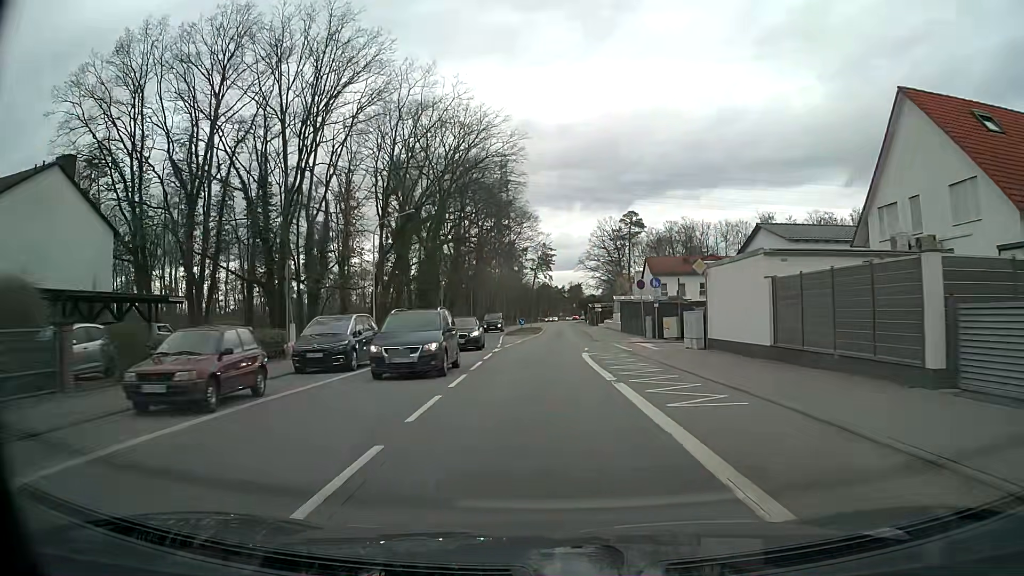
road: primary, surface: asphalt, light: Day
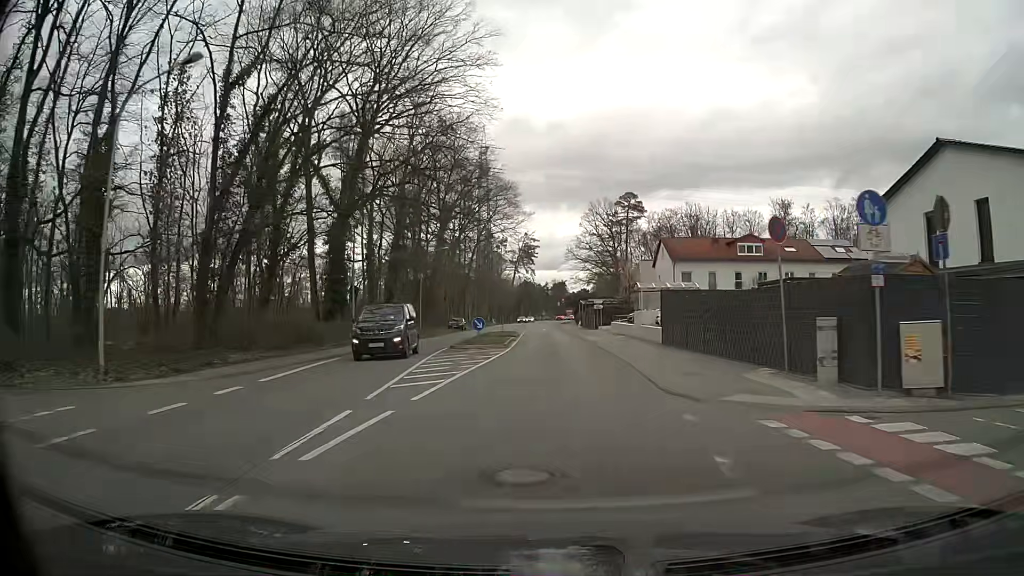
(+0.2, +24.9) m; +1°
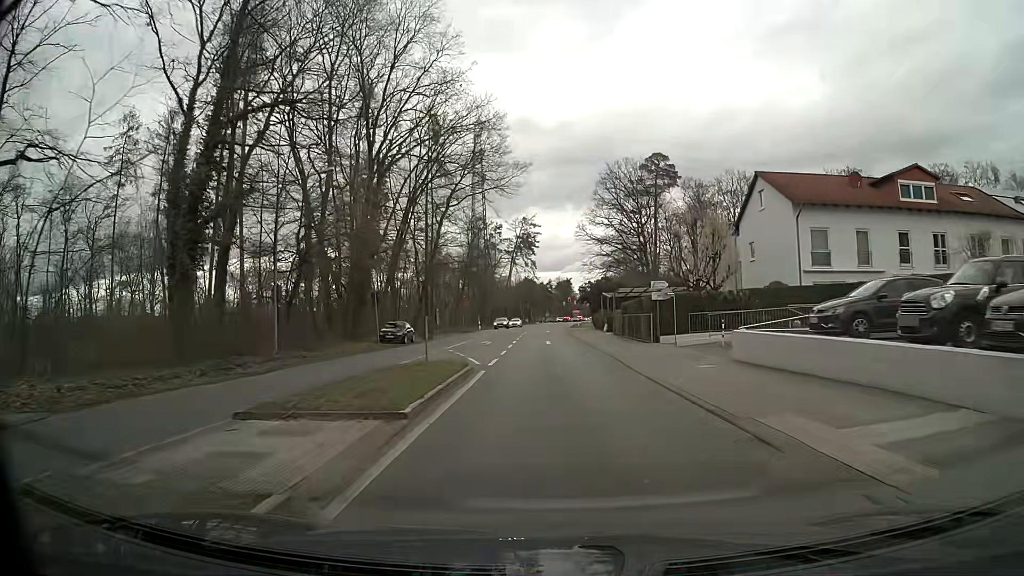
(+0.1, +33.6) m; 0°
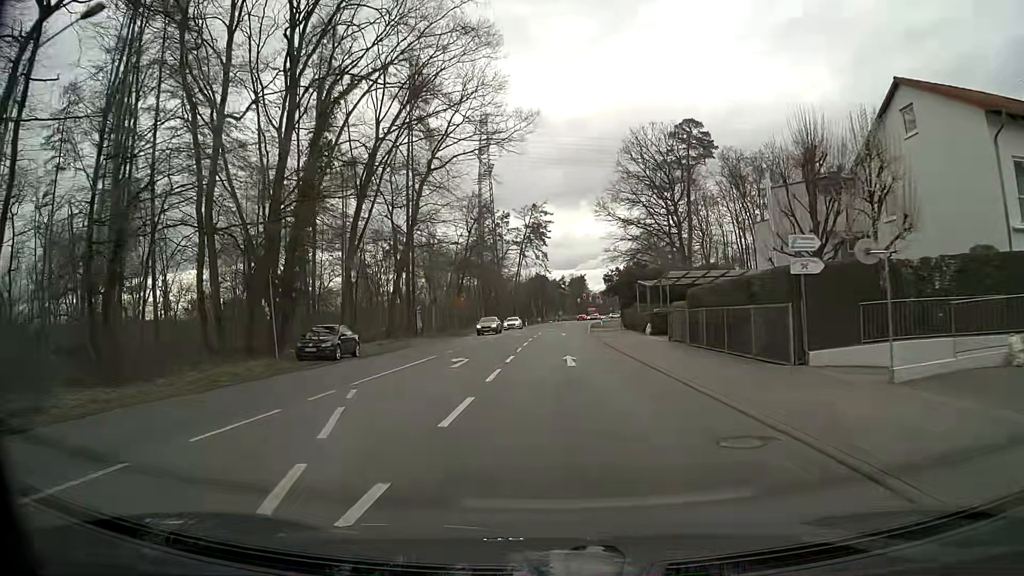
(-0.2, +16.9) m; -2°
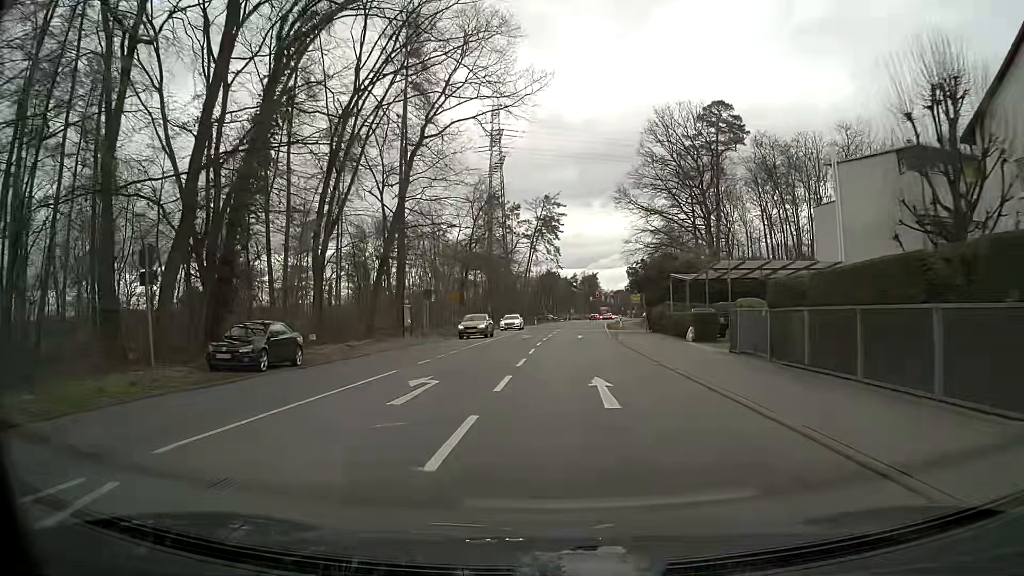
(0.0, +8.5) m; 0°
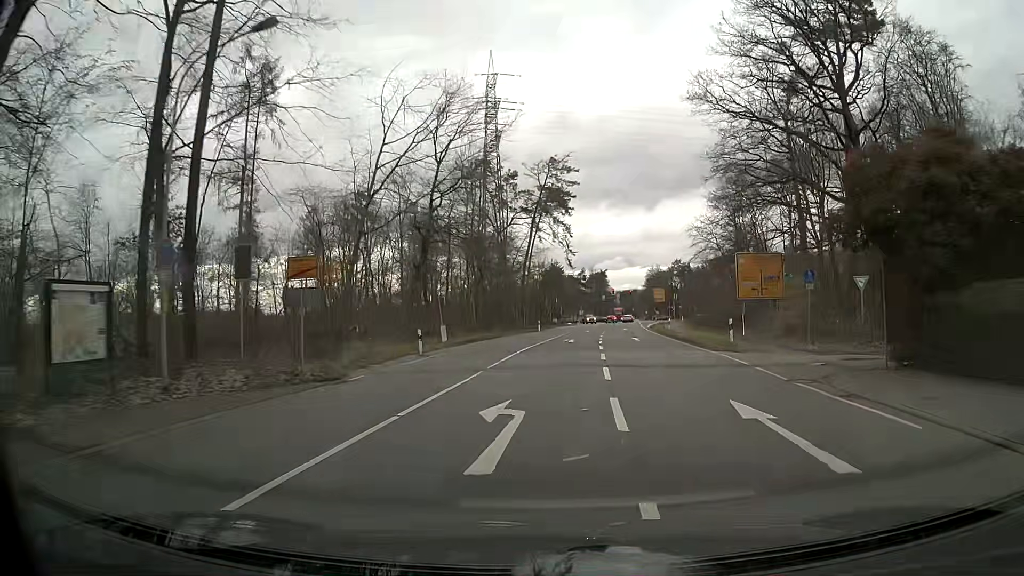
(-0.6, +34.0) m; 0°
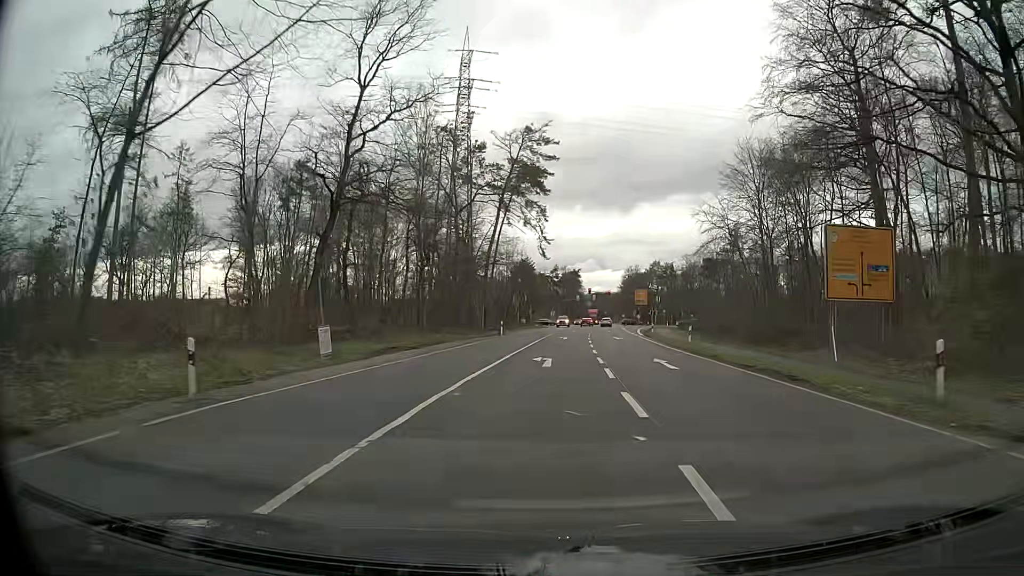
(+0.4, +17.0) m; +2°
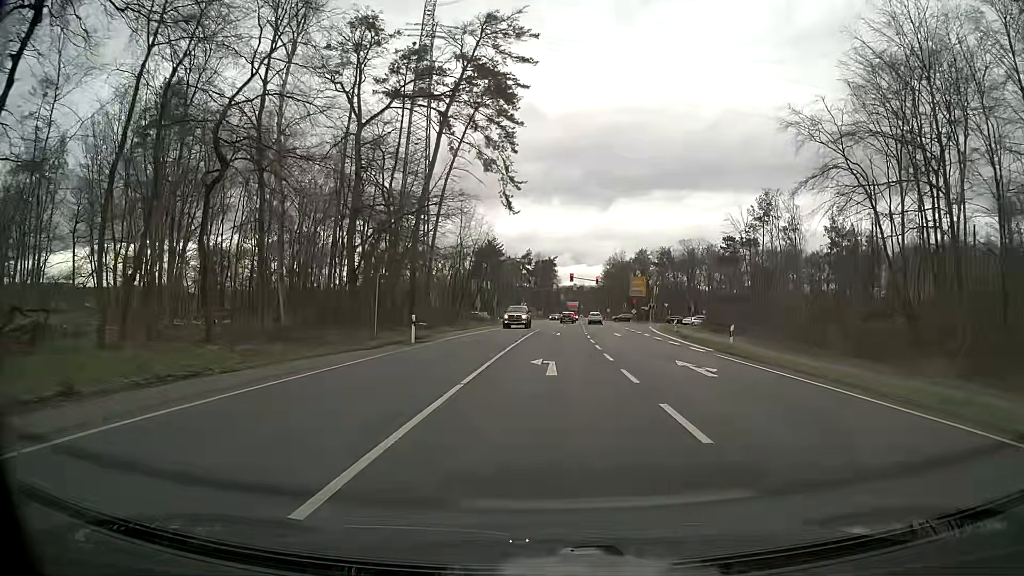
(+0.7, +31.3) m; +2°
